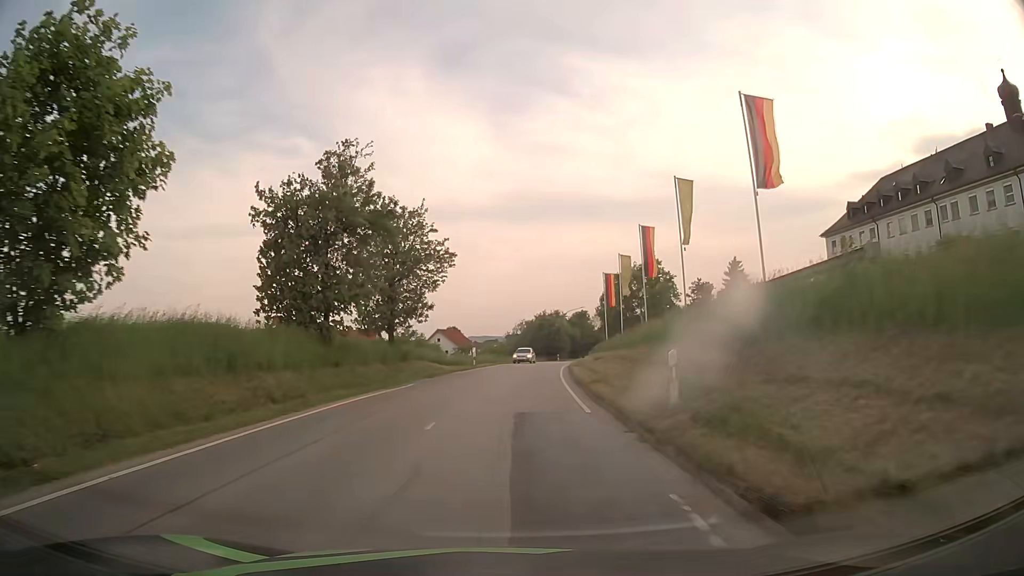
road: secondary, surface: asphalt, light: Day
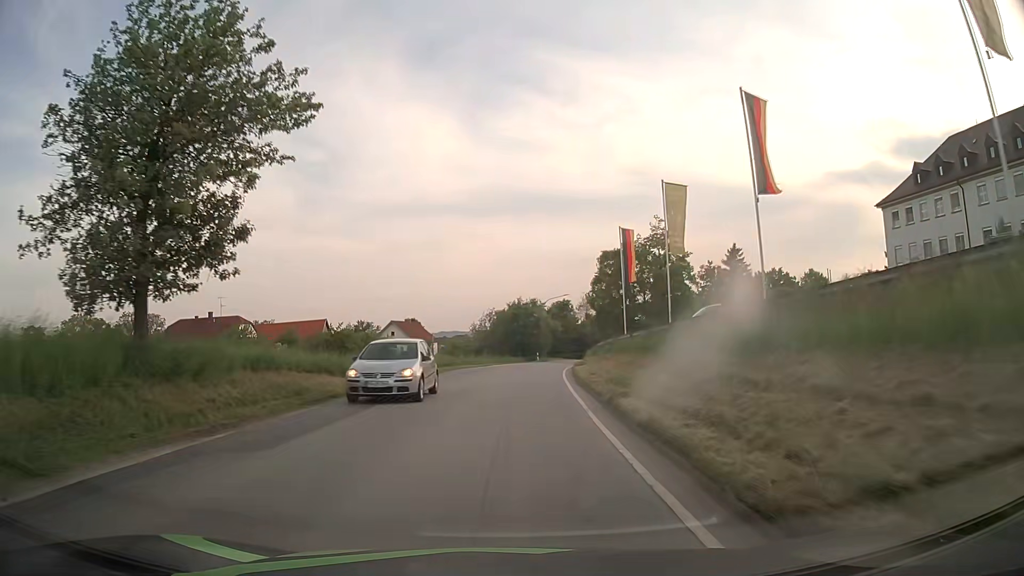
(+0.7, +22.1) m; +3°
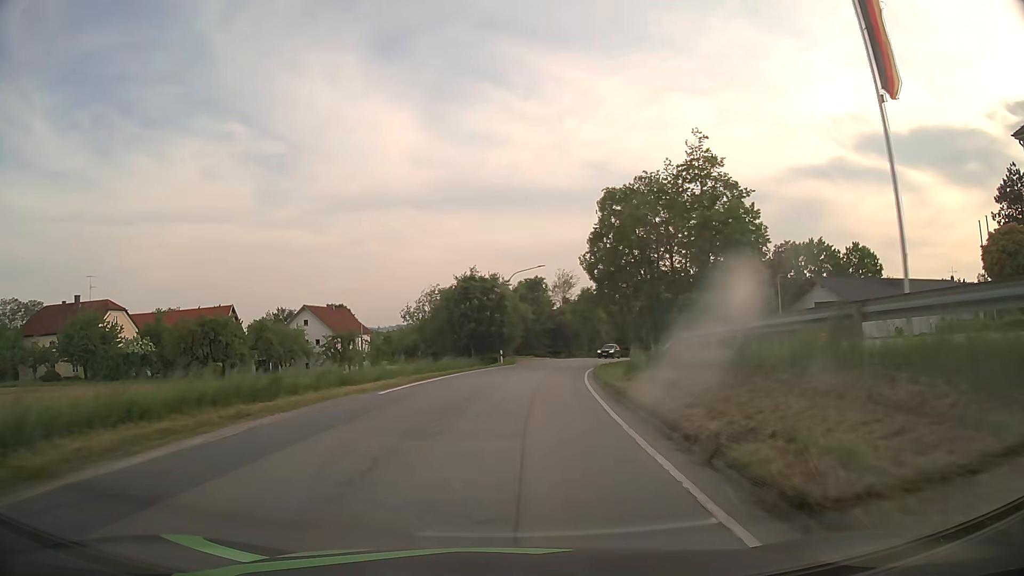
(+0.6, +29.6) m; +3°
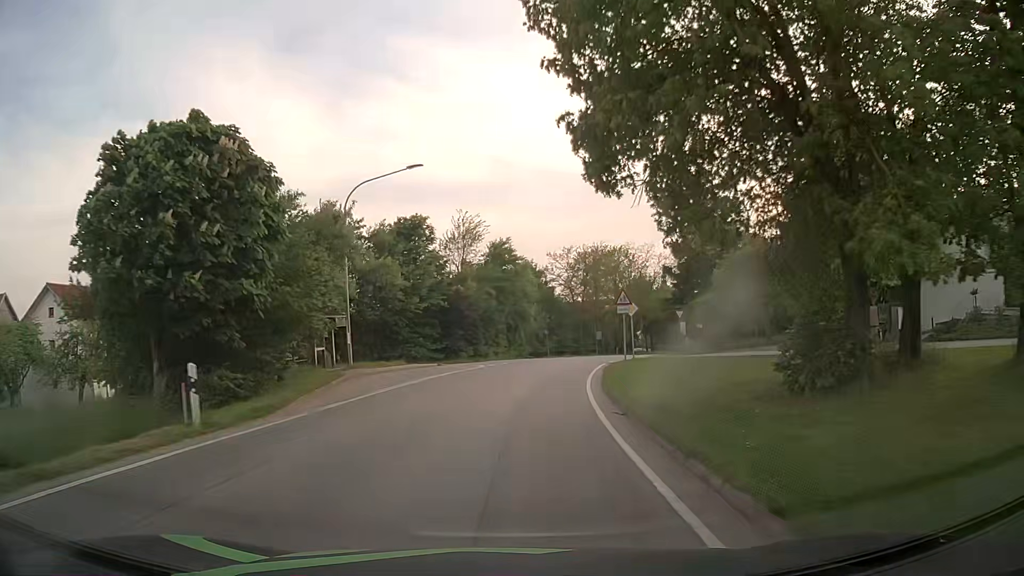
(+2.8, +37.1) m; +8°
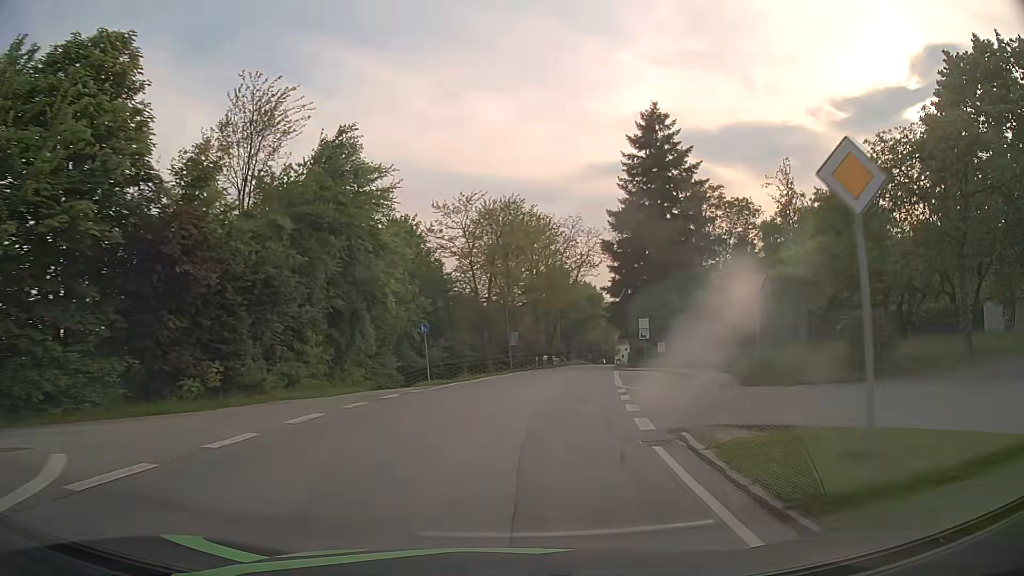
(+2.0, +29.5) m; +9°
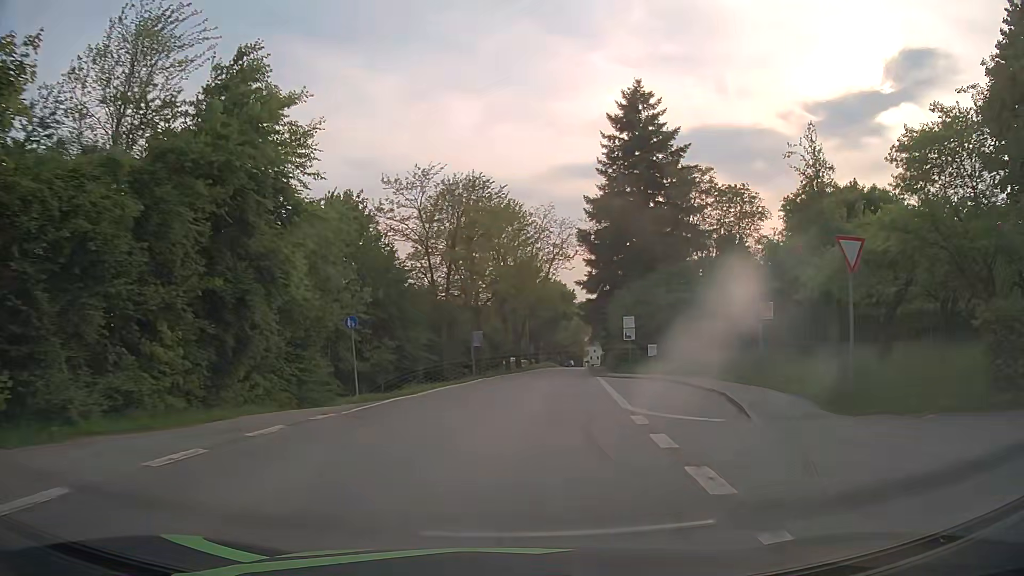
(+0.1, +7.3) m; +2°
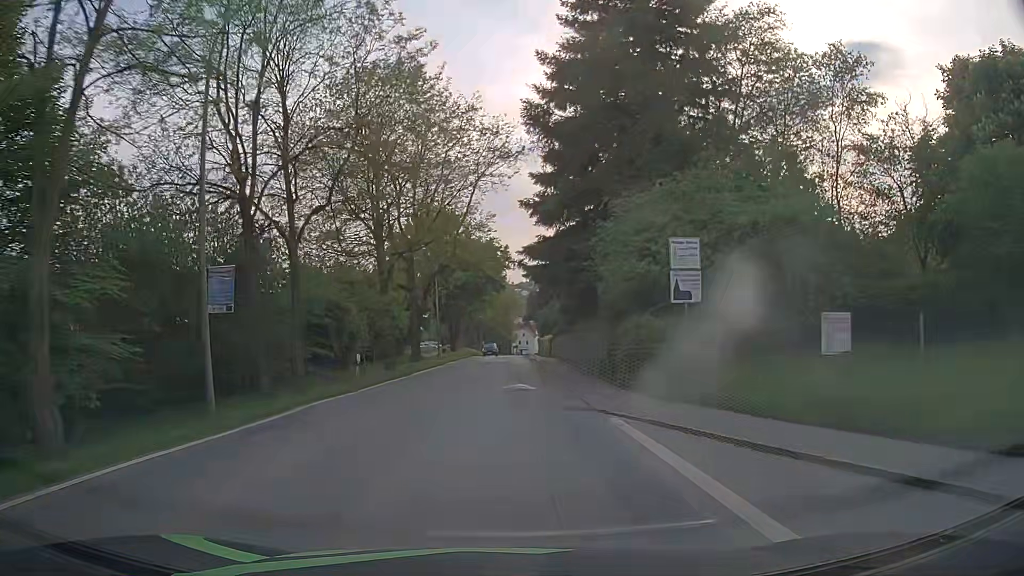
(+2.2, +29.4) m; +7°
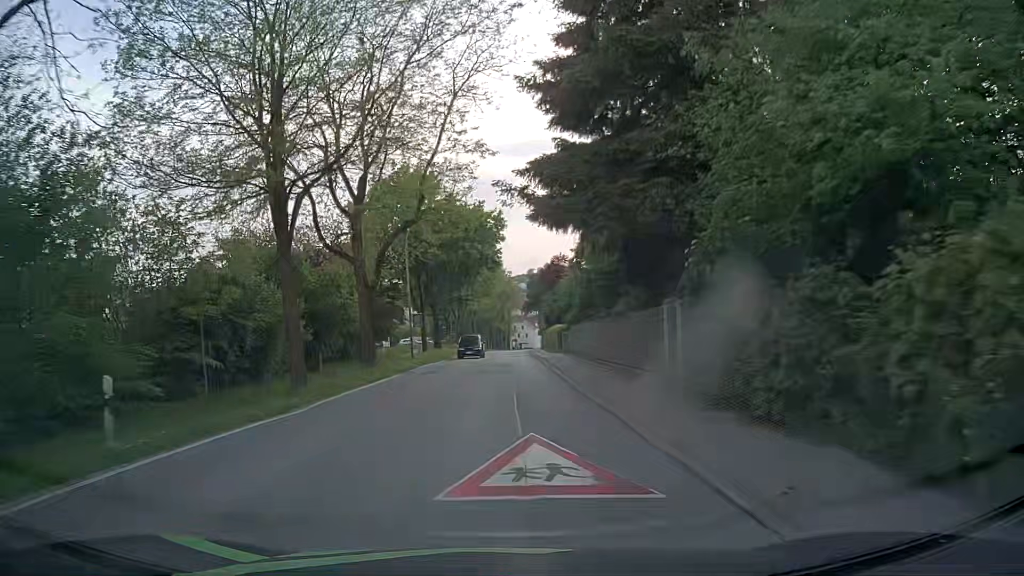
(0.0, +14.8) m; 0°
(0, +10) (0, +20) (0, +30) (-1, +40) (-1, +50) (-1, +60) (-1, +70) (-1, +80) (-1, +90) (0, +100) m
